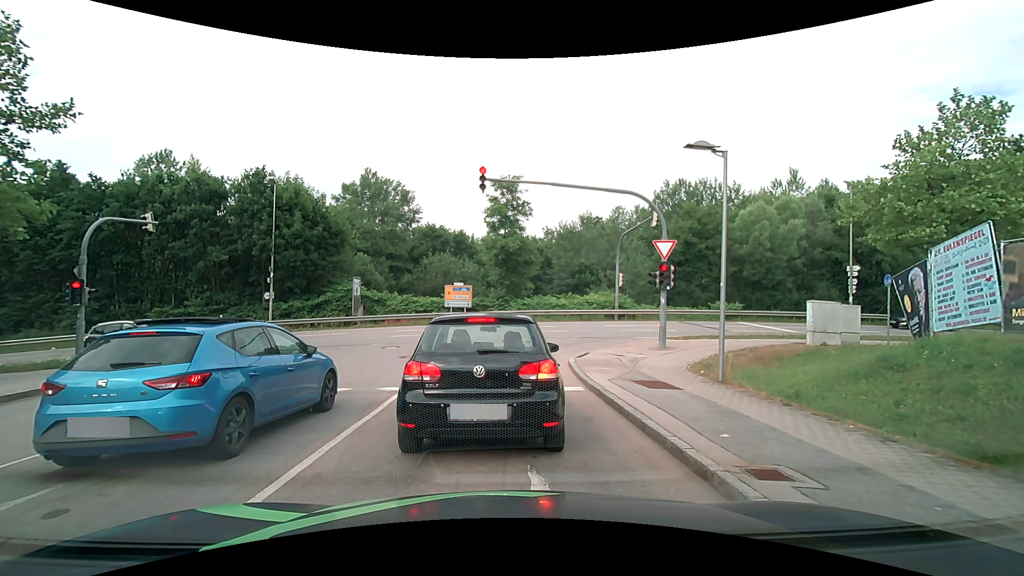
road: residential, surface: asphalt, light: Day
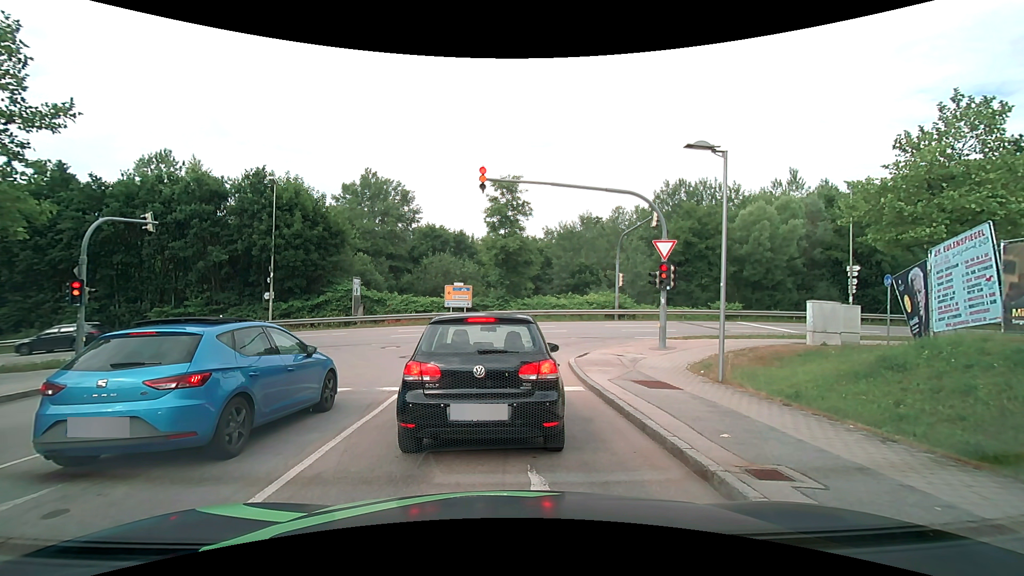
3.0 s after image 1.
(0.0, 0.0) m; 0°
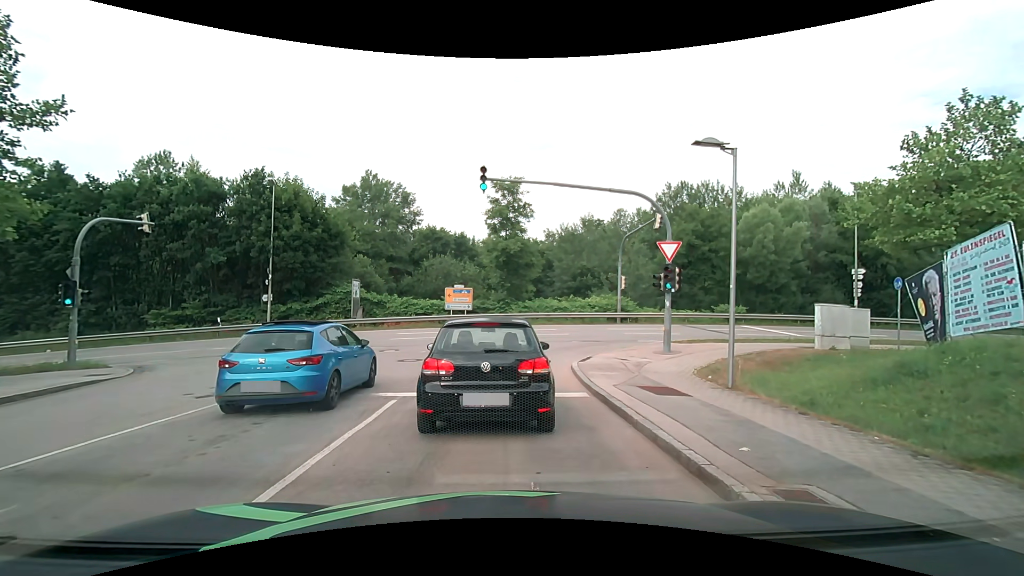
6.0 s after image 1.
(0.0, +0.4) m; 0°
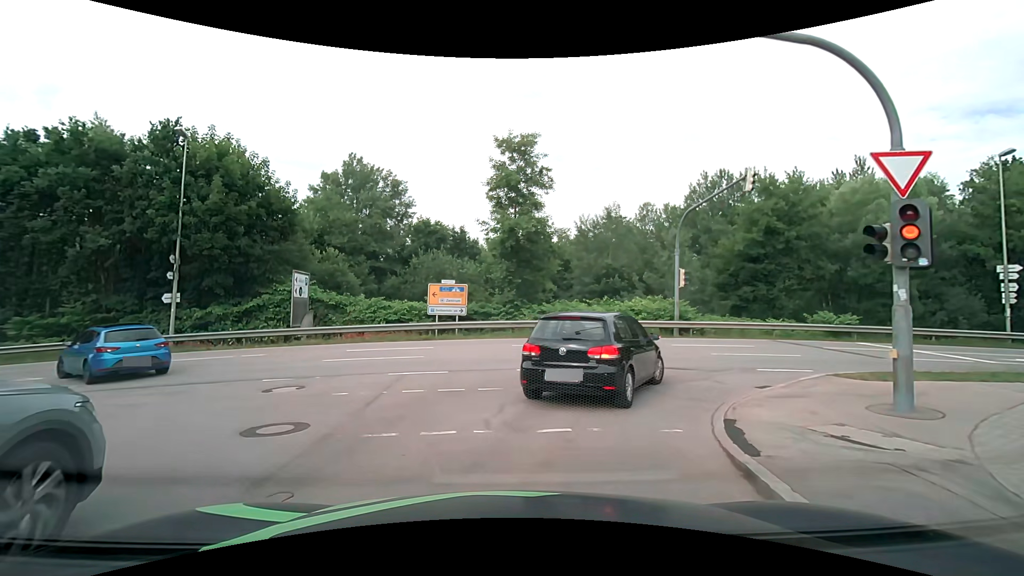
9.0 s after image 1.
(0.0, +10.6) m; -1°
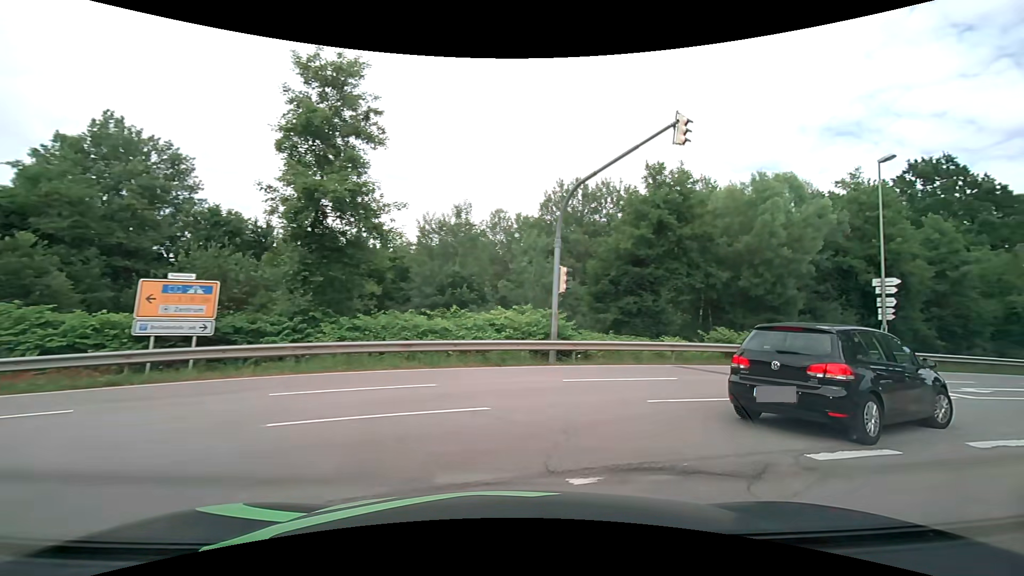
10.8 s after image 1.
(+0.9, +8.4) m; +17°
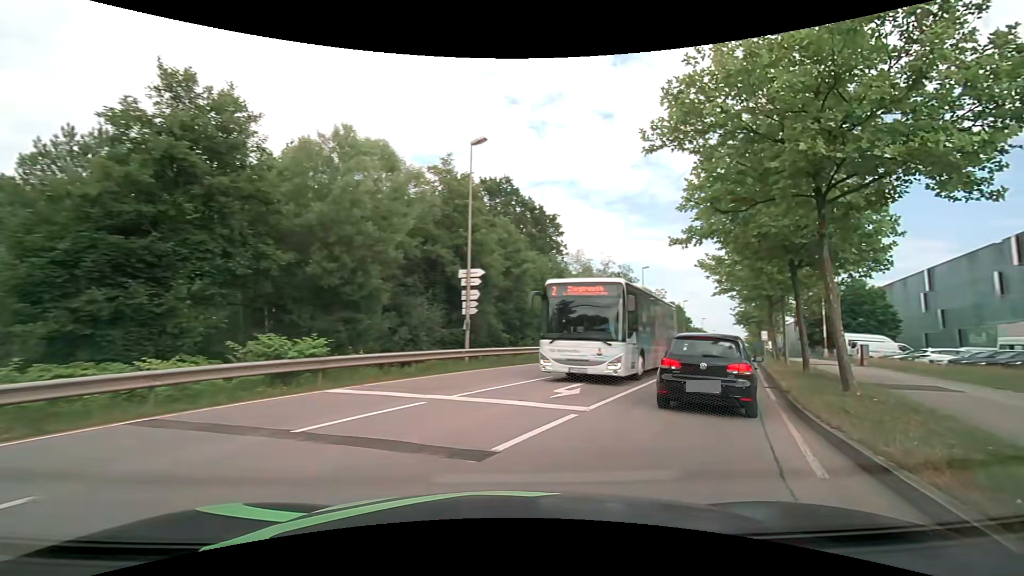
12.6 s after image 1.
(+2.8, +7.4) m; +43°
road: secondary
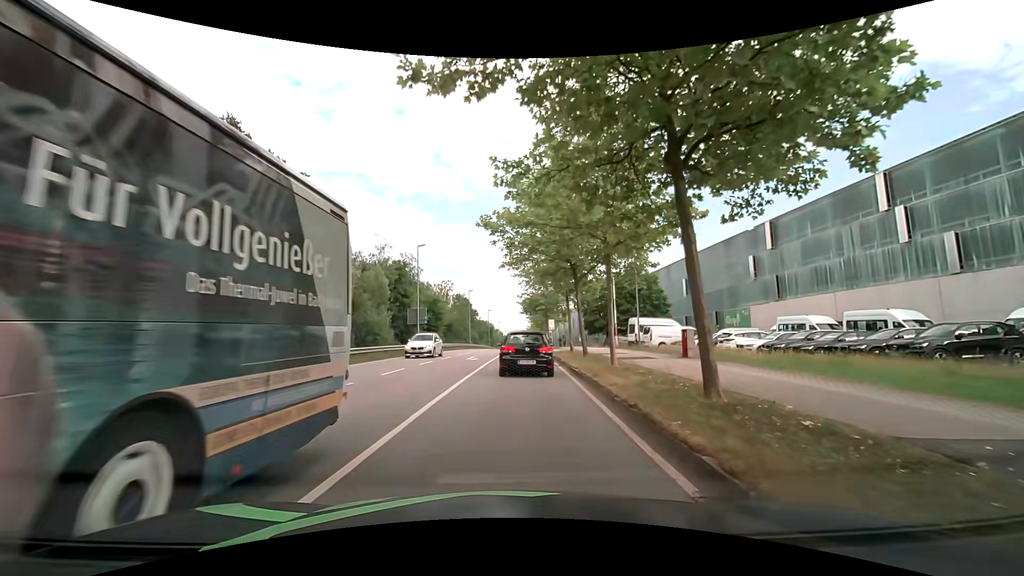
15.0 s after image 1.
(+4.5, +12.4) m; +25°
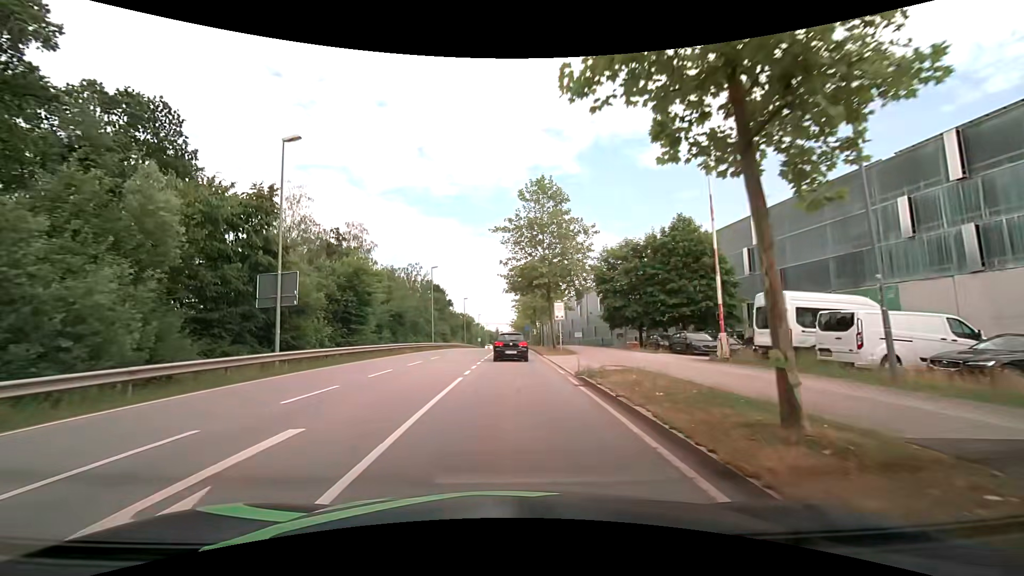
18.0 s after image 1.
(+0.8, +25.4) m; +2°
(0, +10) (0, +20) (0, +30) (+1, +40) (+1, +50) (+1, +60) (+1, +70) (+1, +80) (+2, +90) (+2, +100) m
